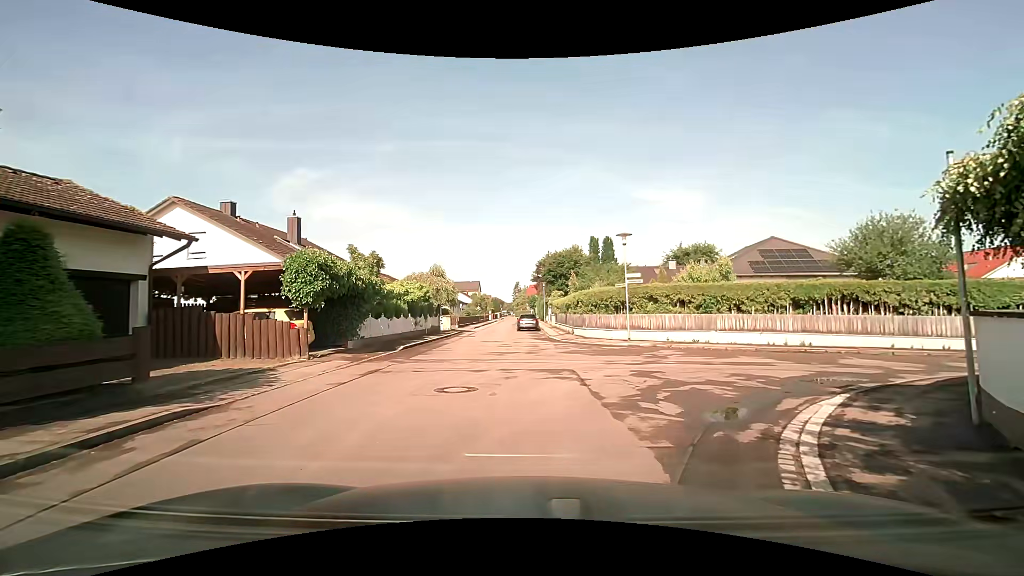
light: Day
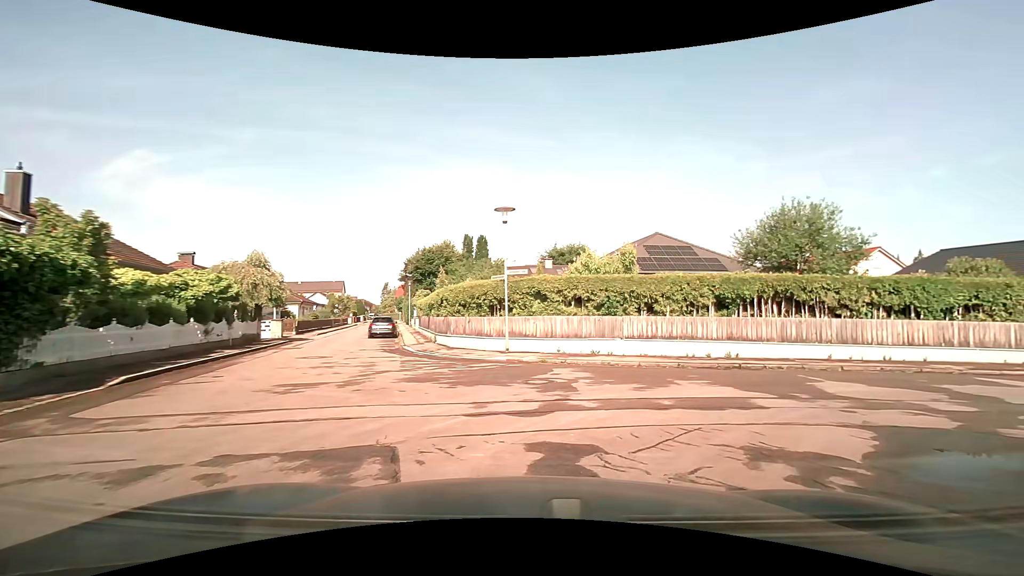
(+0.6, +6.8) m; +13°
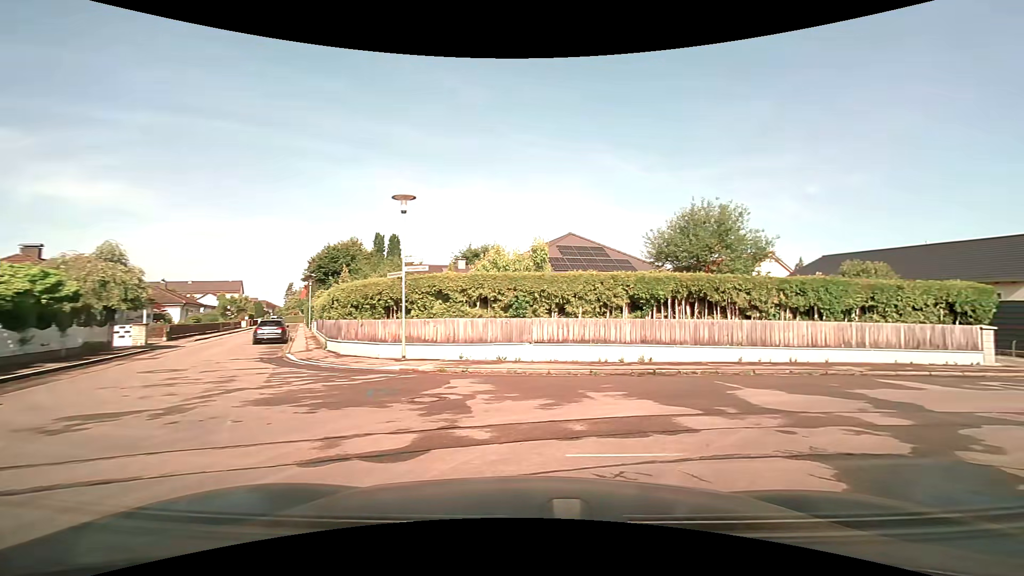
(+0.1, +1.9) m; +9°
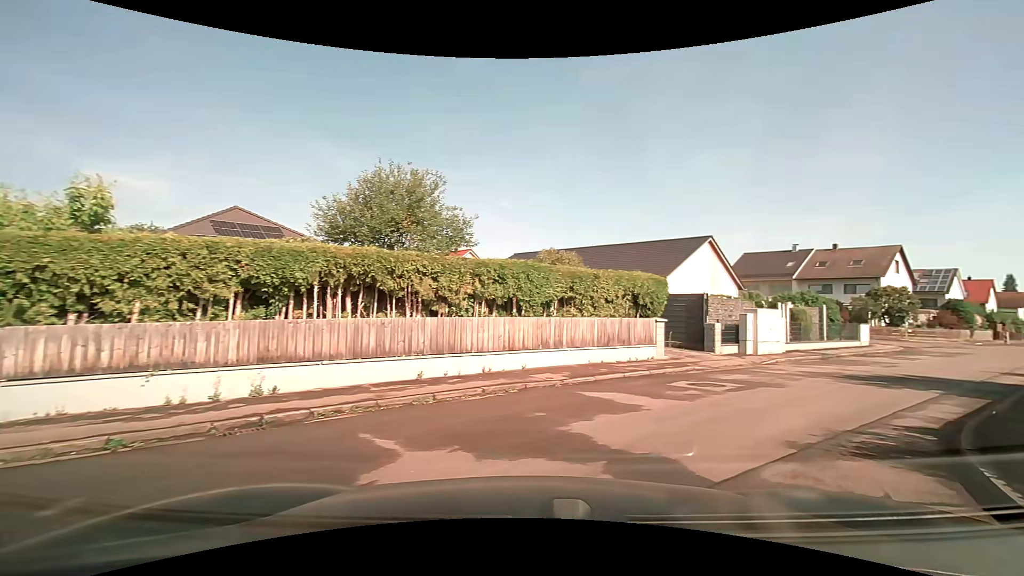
(+1.6, +5.6) m; +33°
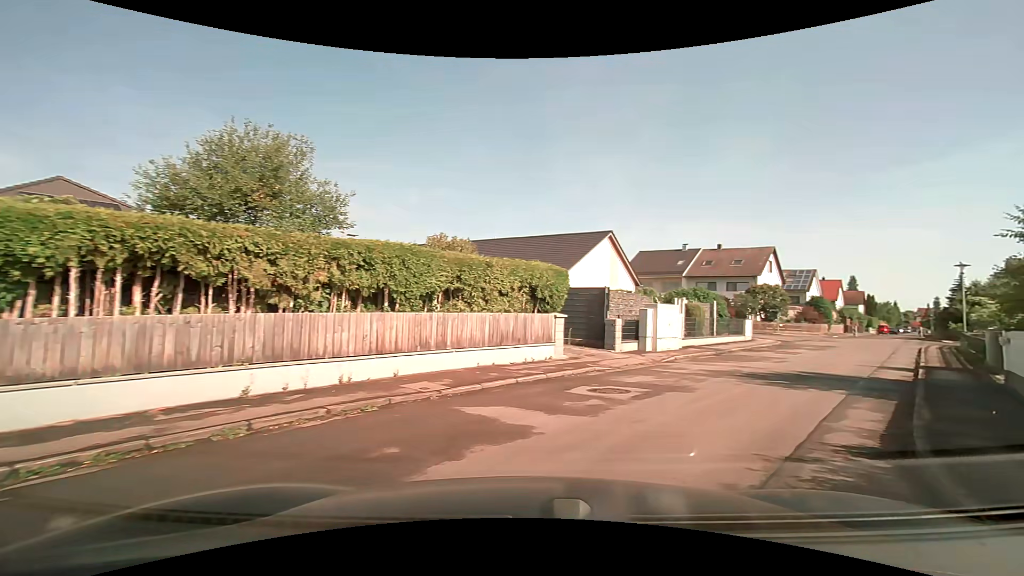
(+0.2, +2.1) m; +10°
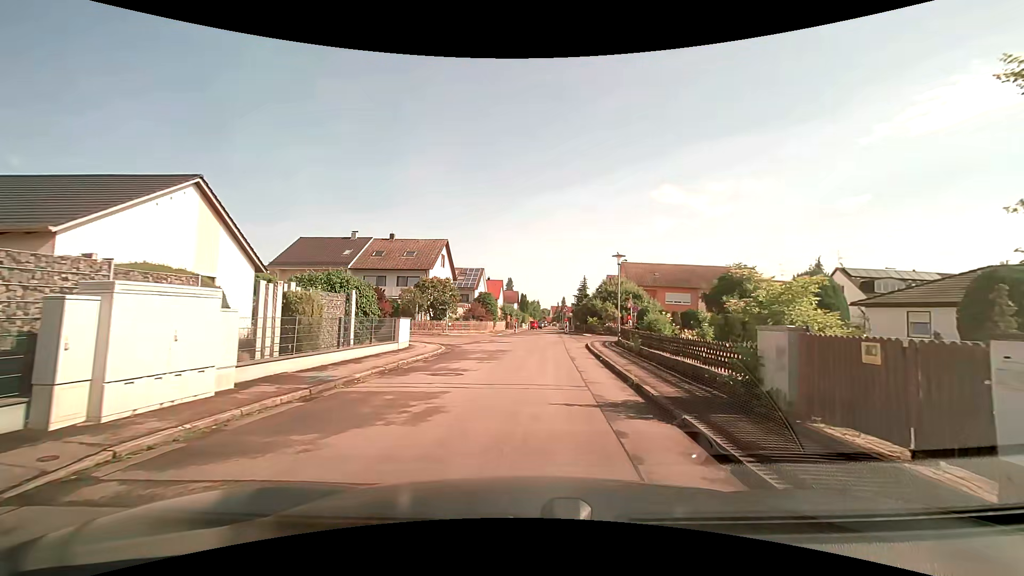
(+4.5, +10.4) m; +36°
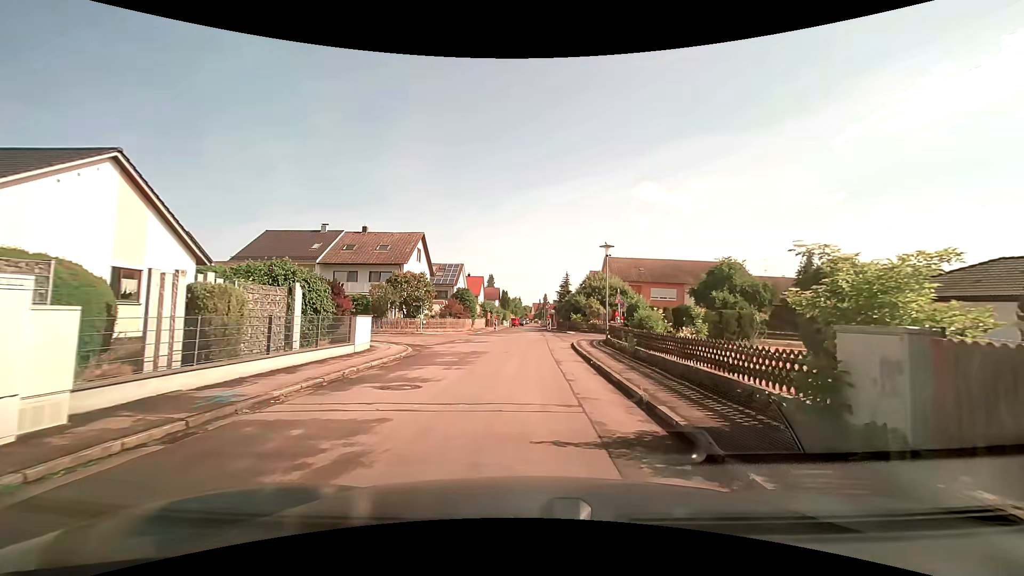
(+0.1, +2.7) m; +3°
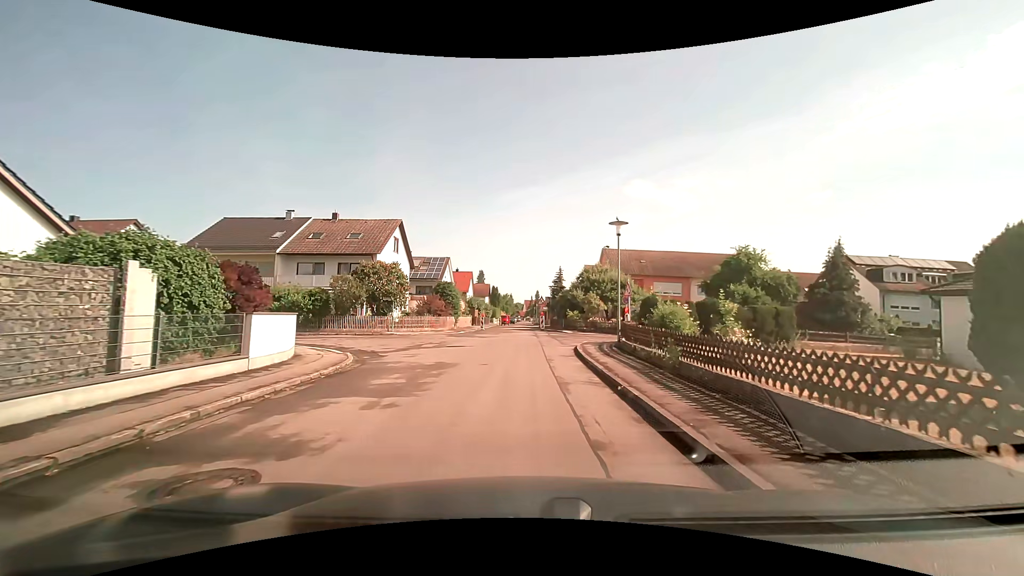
(+0.1, +5.7) m; +1°
(0, +10) (0, +20) (0, +30) (0, +40) (0, +50) (0, +60) (0, +70) (0, +80) (0, +90) (0, +100) m
